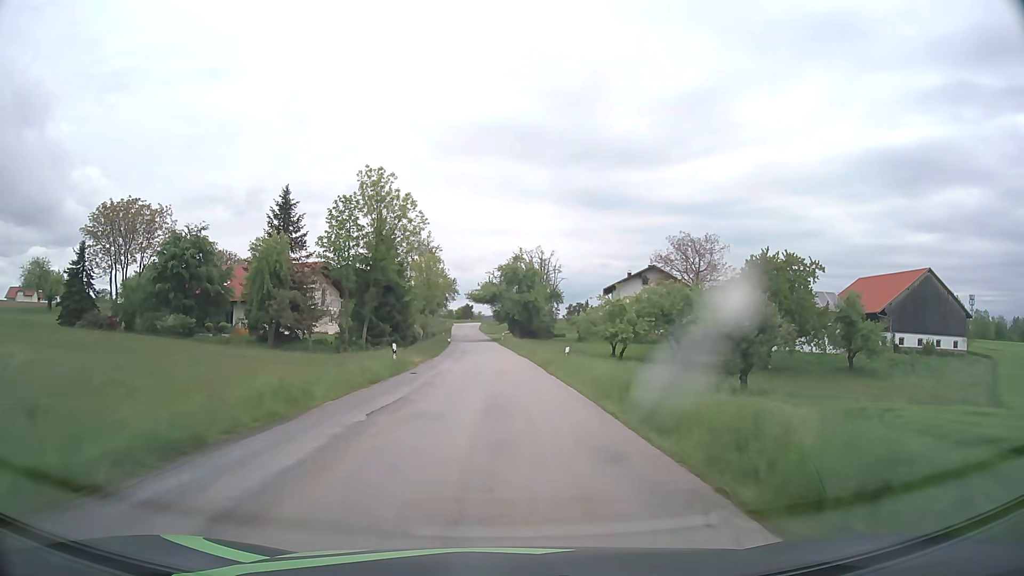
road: tertiary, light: Day
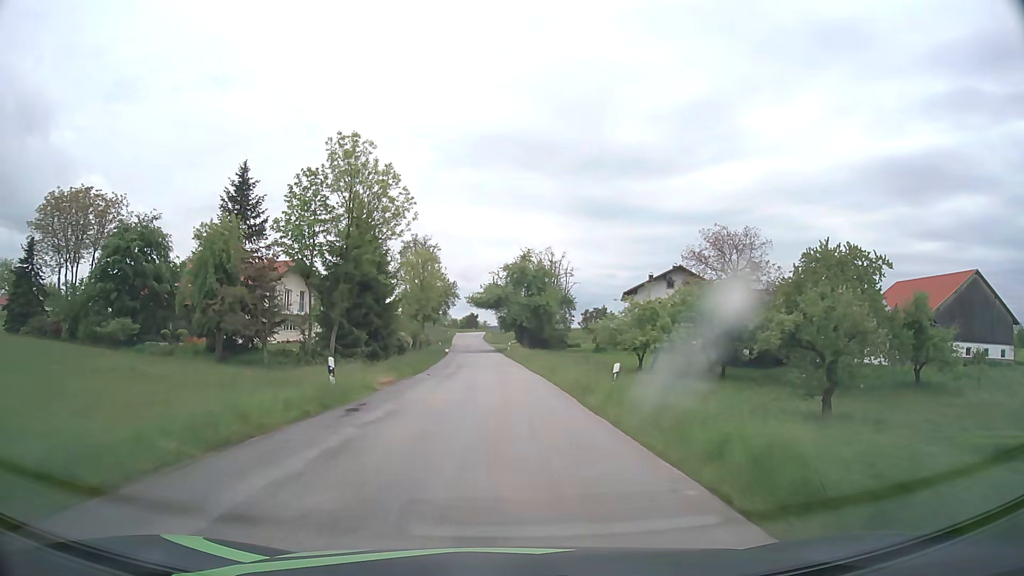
(0.0, +10.8) m; -1°
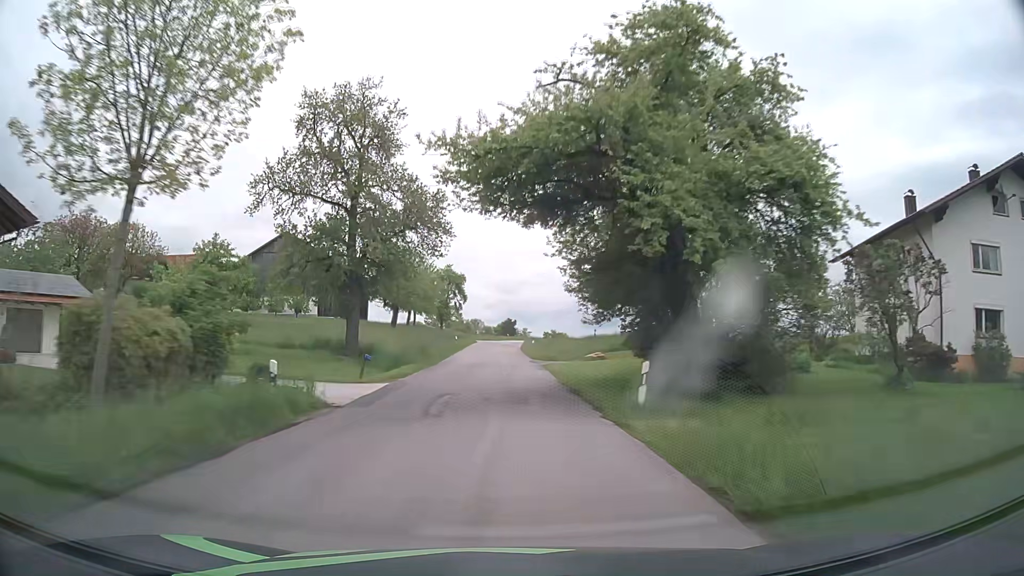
(-1.4, +53.6) m; -3°
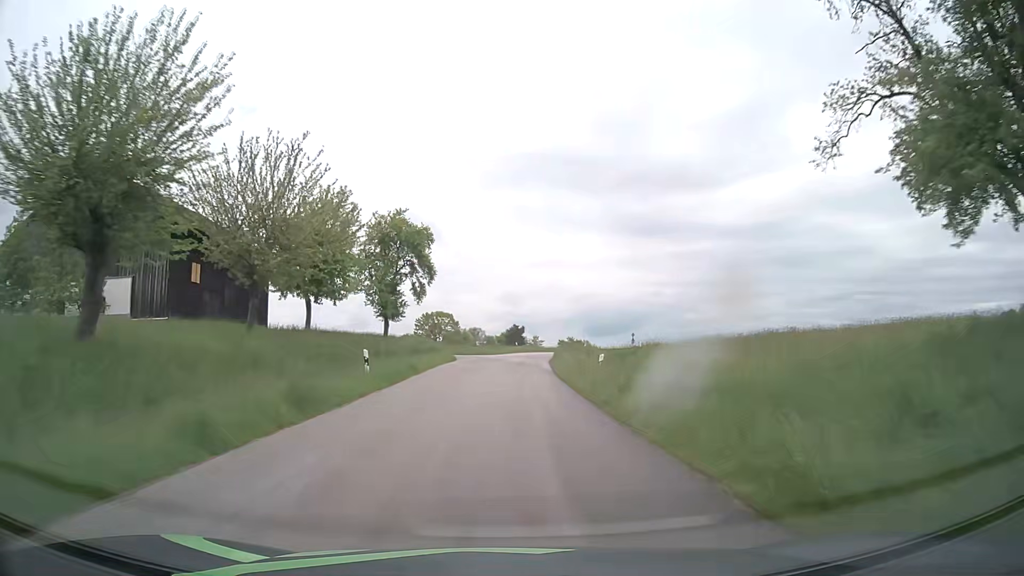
(-0.5, +42.5) m; -1°
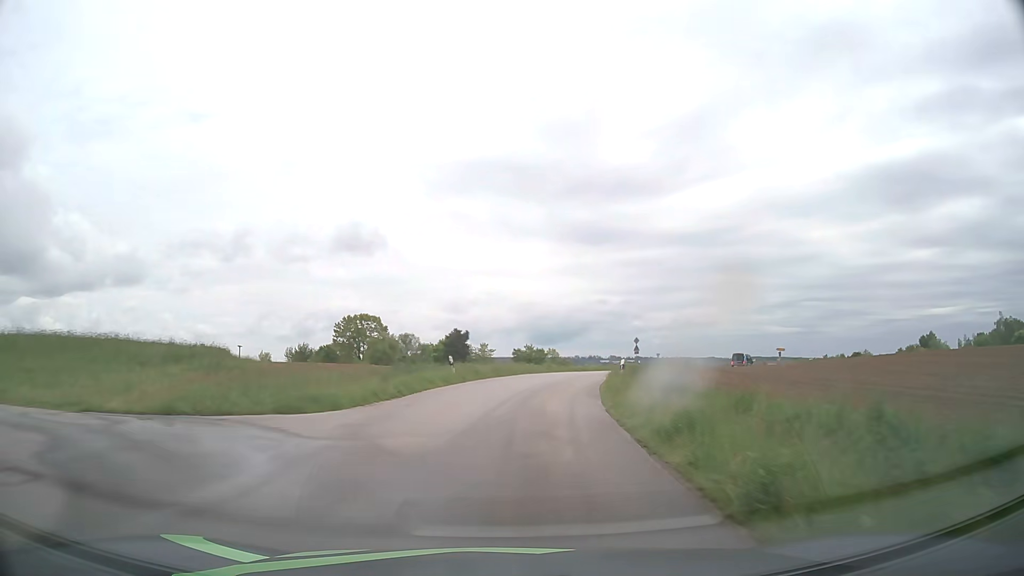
(+0.8, +42.3) m; +4°
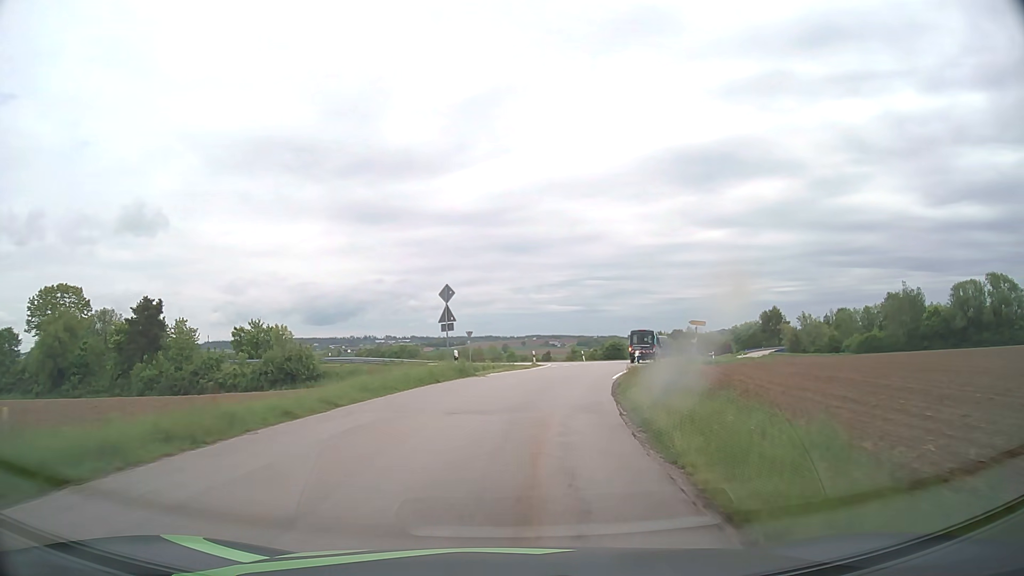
(+7.4, +49.3) m; +19°
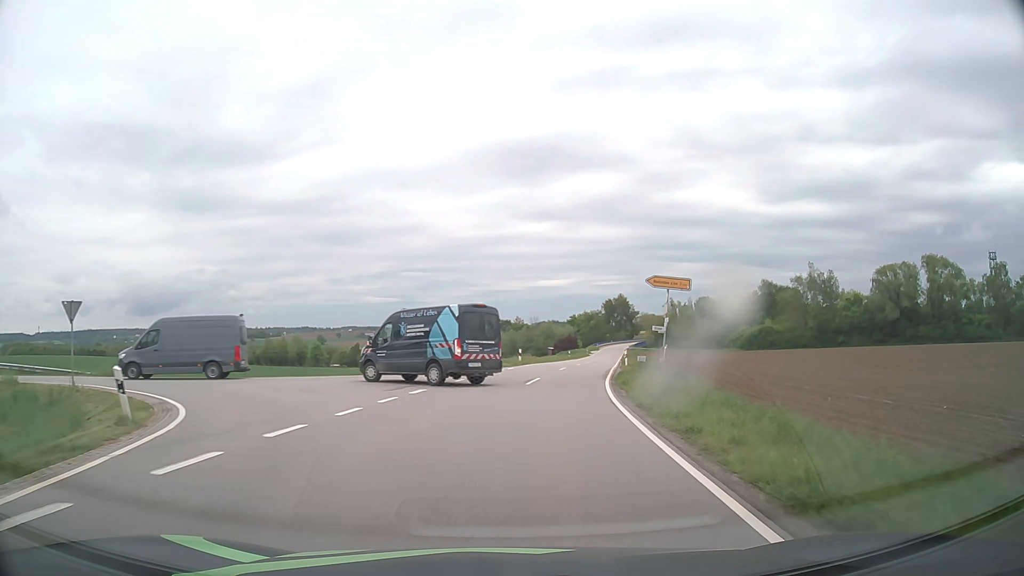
(+5.0, +37.1) m; +15°
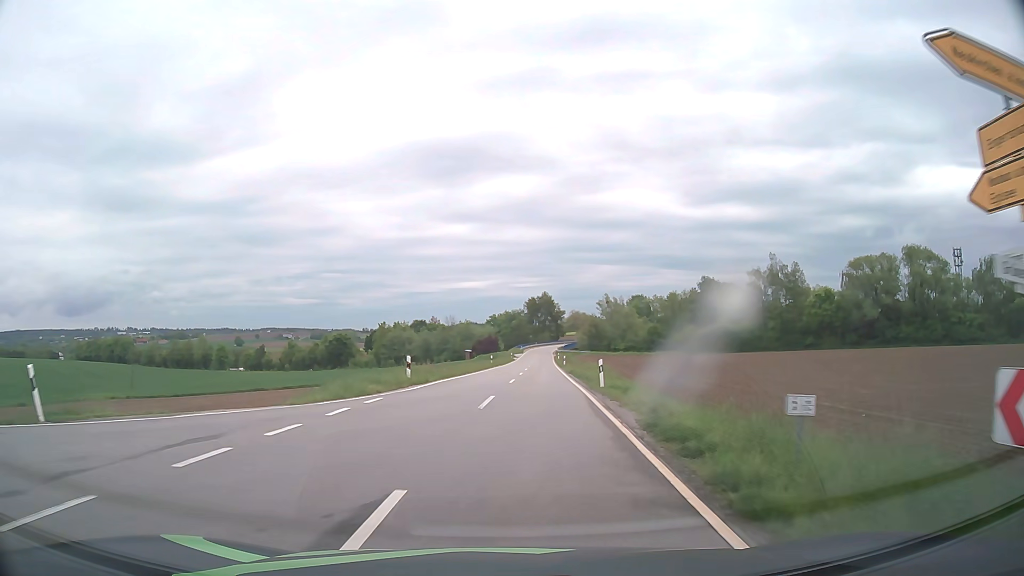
(+1.3, +19.7) m; +7°
(0, +10) (+1, +20) (+1, +30) (+2, +40) (+2, +50) (+3, +60) (+4, +70) (+4, +80) (+5, +90) (+5, +100) m
